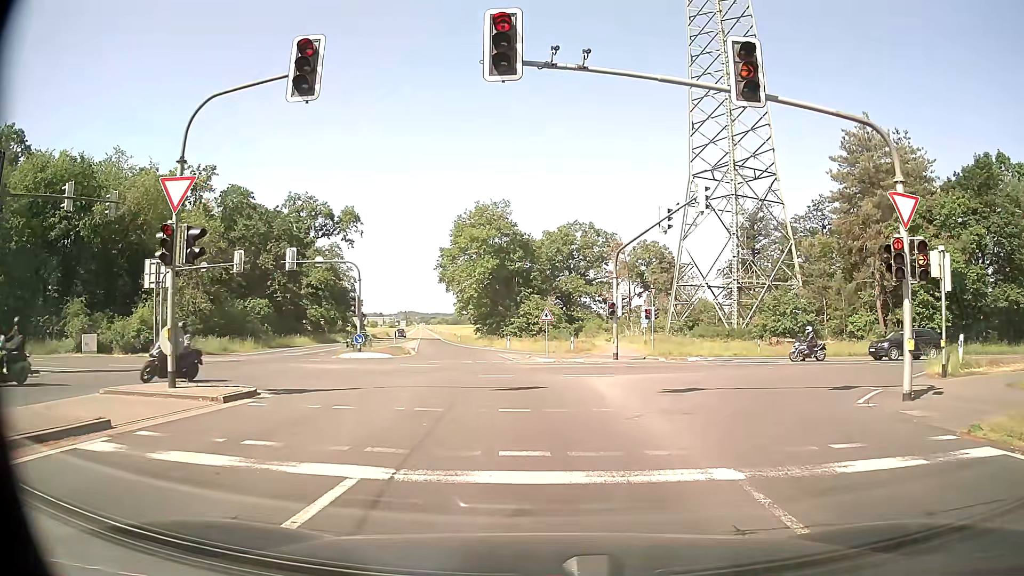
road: secondary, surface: asphalt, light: Day
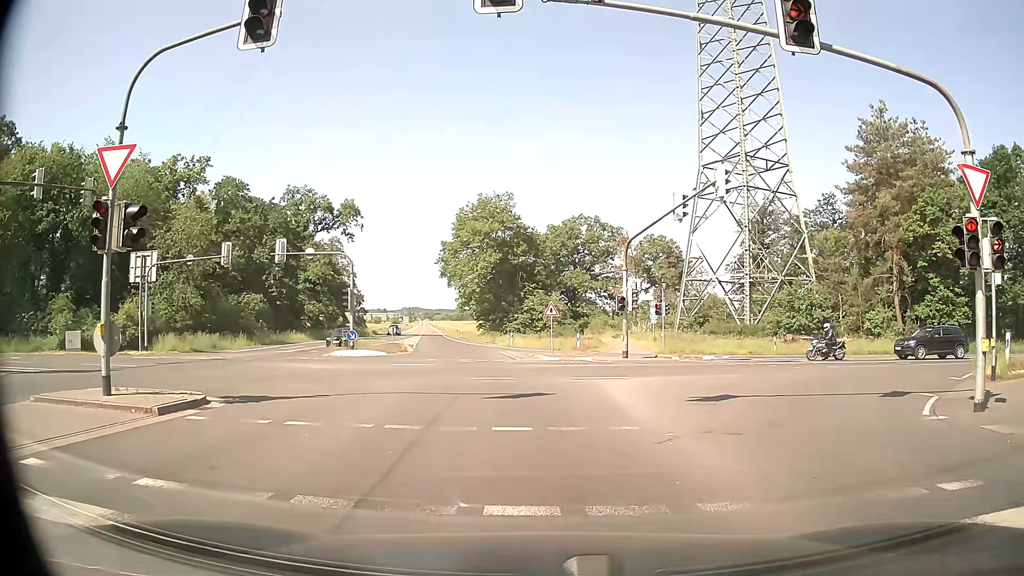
(0.0, +2.3) m; -2°
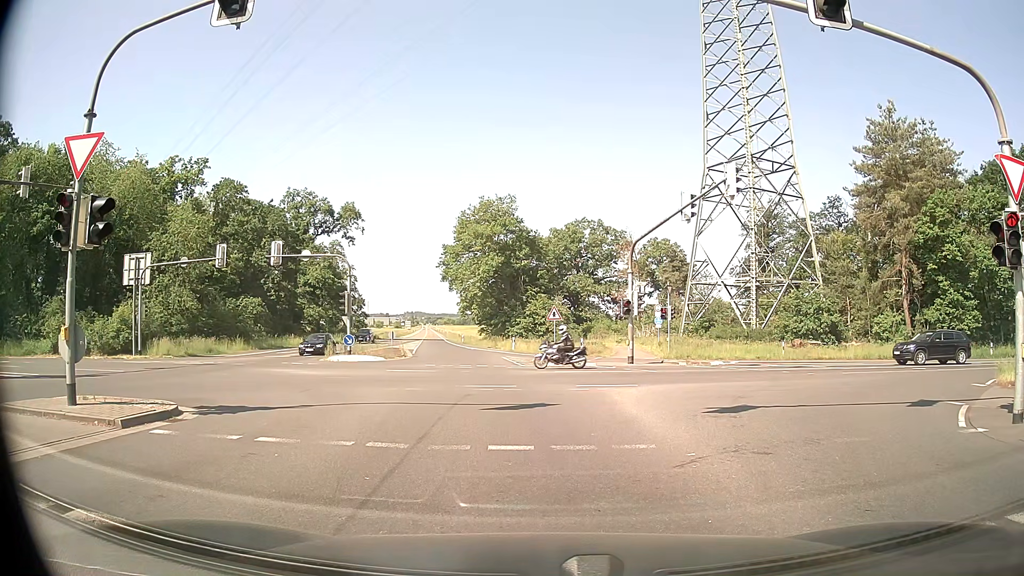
(0.0, +1.1) m; 0°
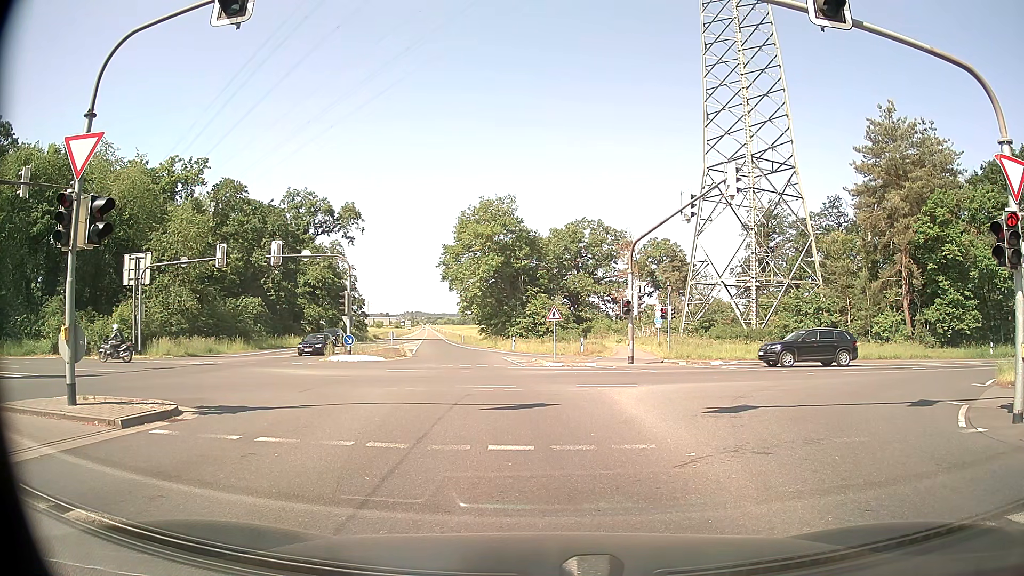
(0.0, 0.0) m; 0°
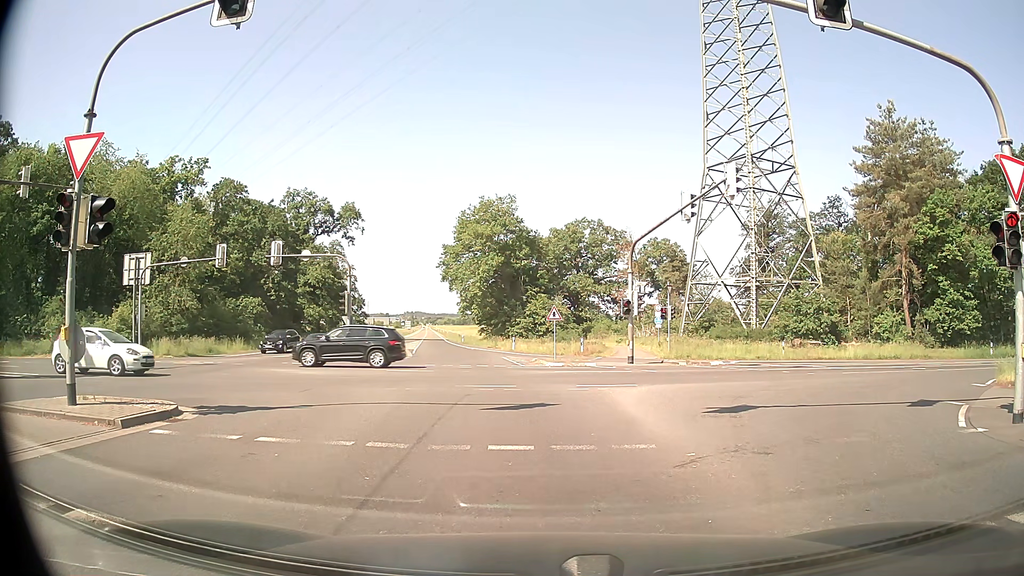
(0.0, 0.0) m; 0°
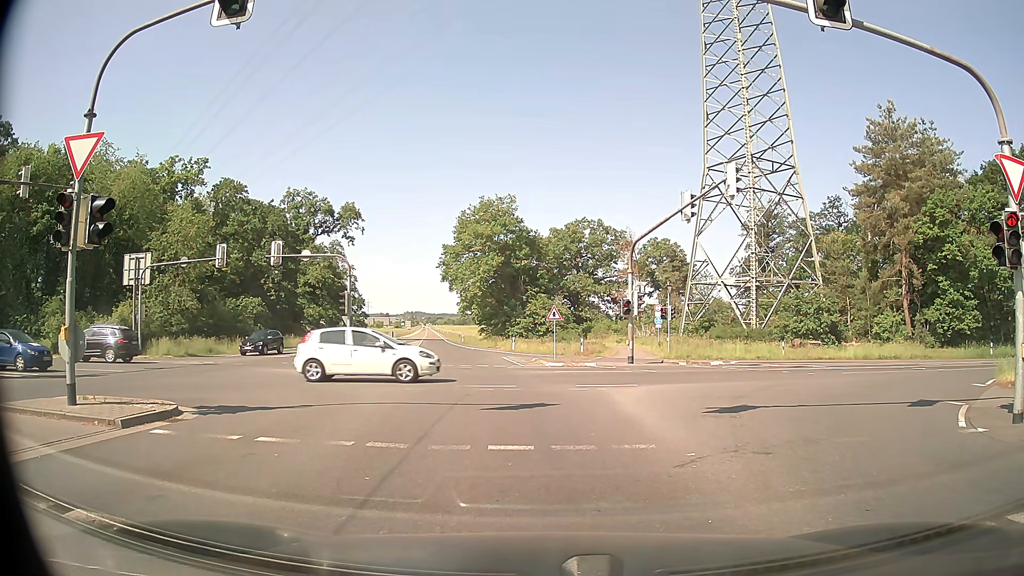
(0.0, 0.0) m; 0°
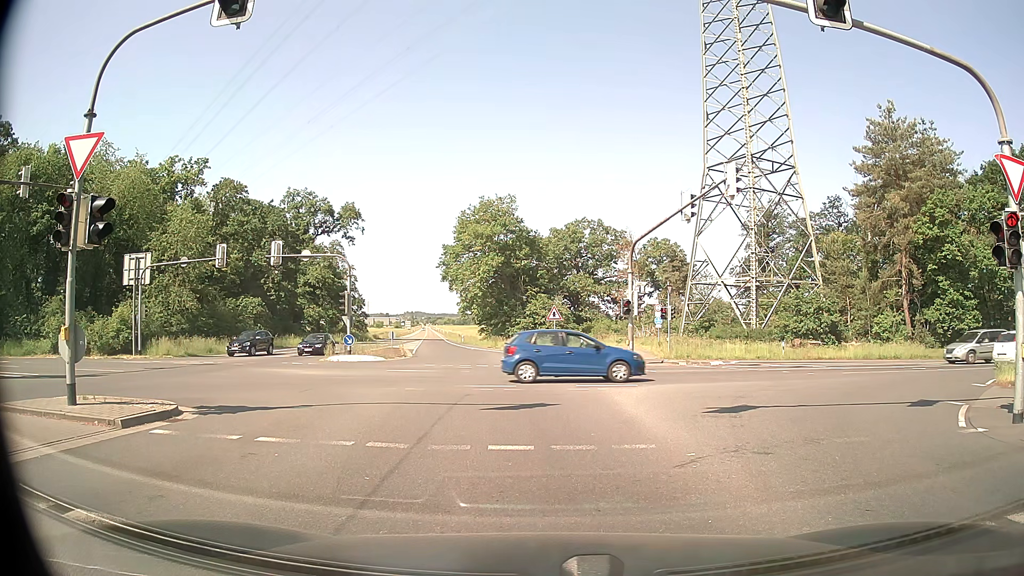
(0.0, 0.0) m; 0°
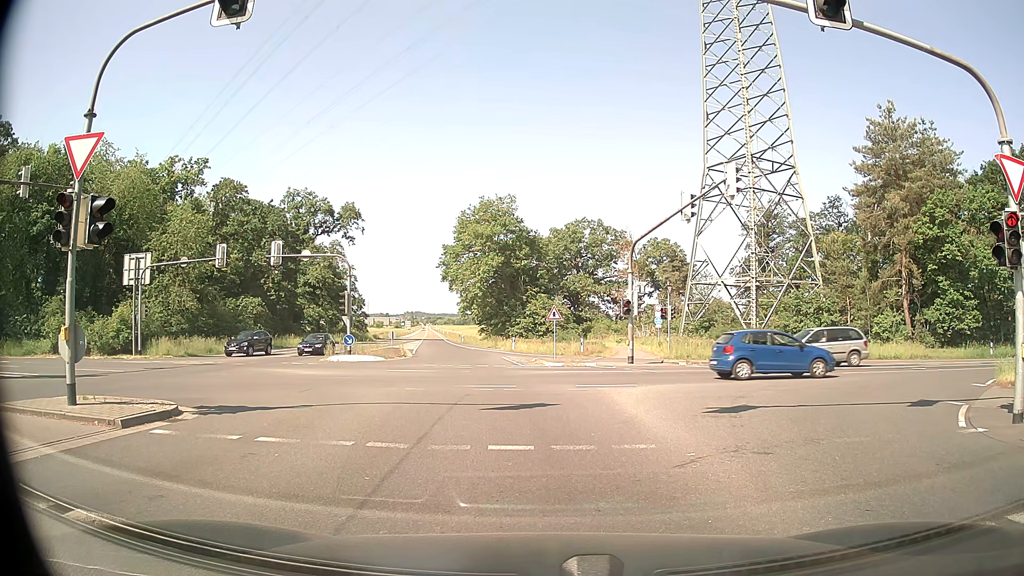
(0.0, 0.0) m; 0°
(0, +10) (0, +20) (-1, +30) (-2, +40) (-4, +50) (-5, +60) (-6, +70) (-8, +80) (-9, +89) (-10, +99) m
